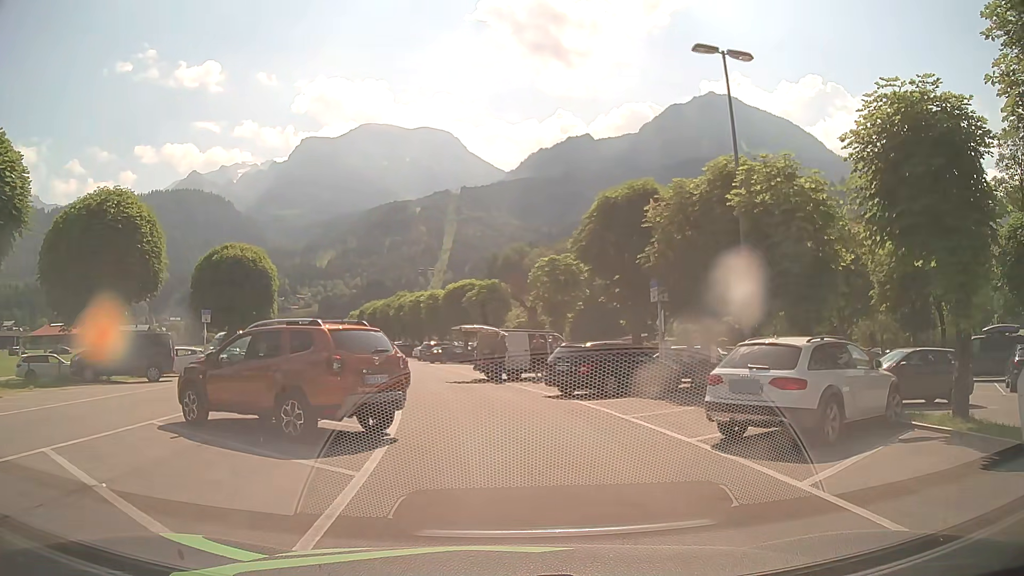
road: service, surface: asphalt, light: Day
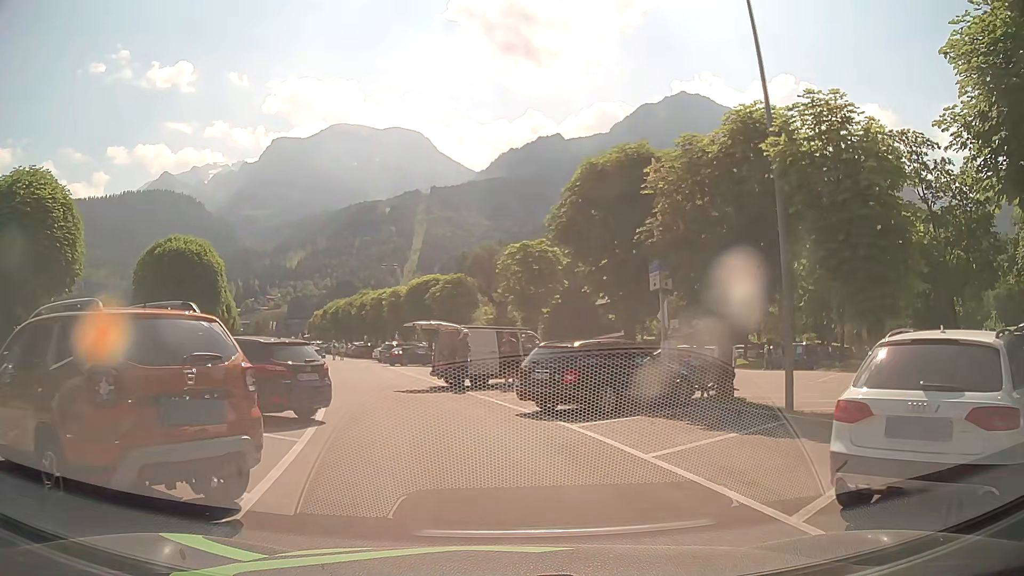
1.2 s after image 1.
(+0.1, +4.7) m; +2°
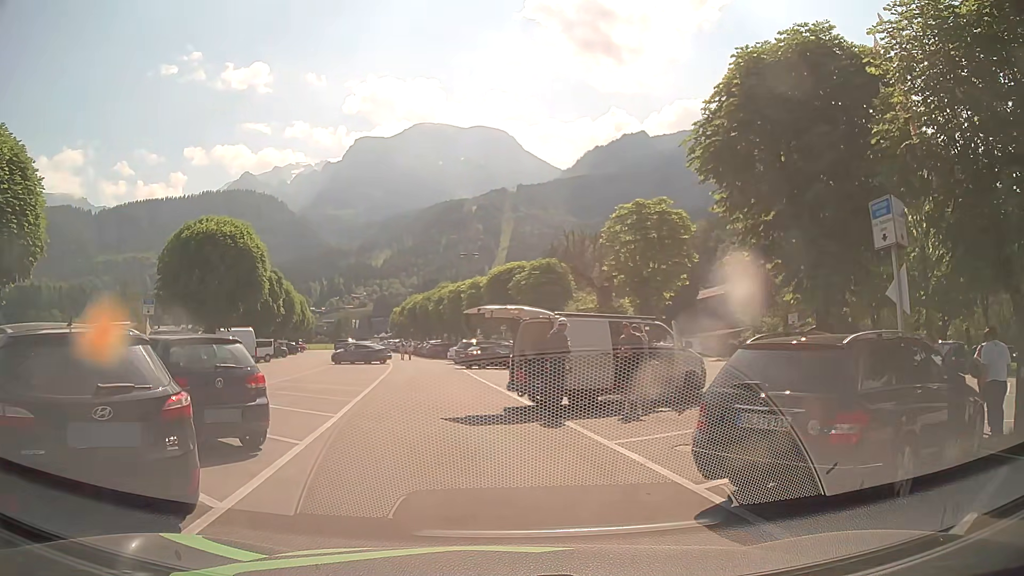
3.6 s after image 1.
(-0.4, +8.0) m; -8°
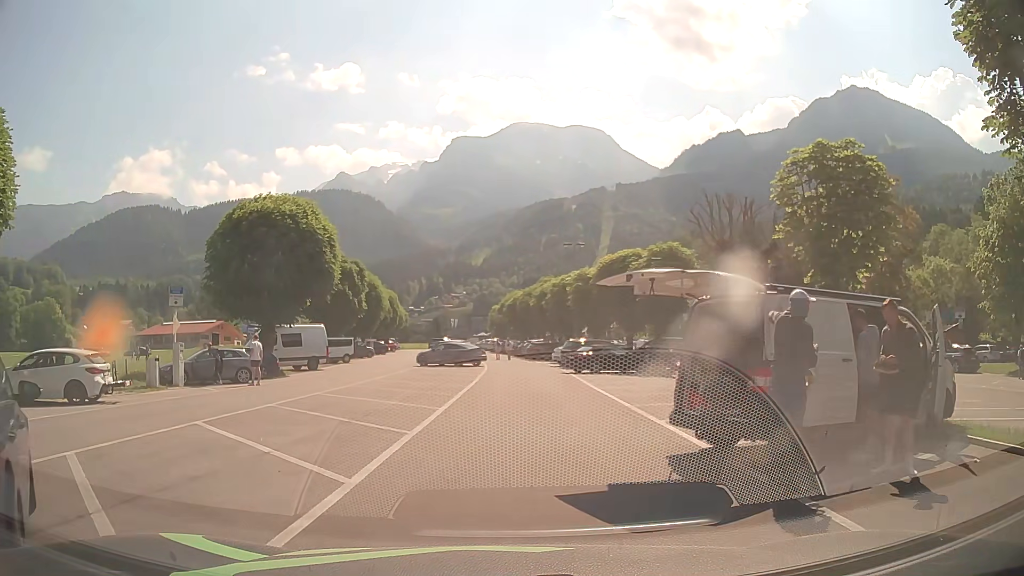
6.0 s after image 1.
(-0.5, +6.5) m; -9°
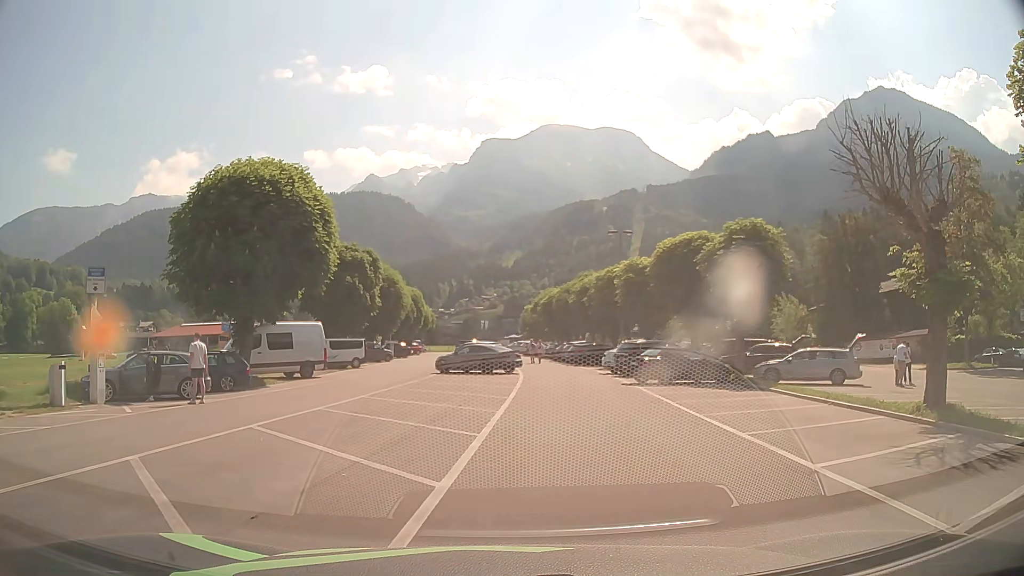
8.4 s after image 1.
(-0.3, +7.8) m; -3°
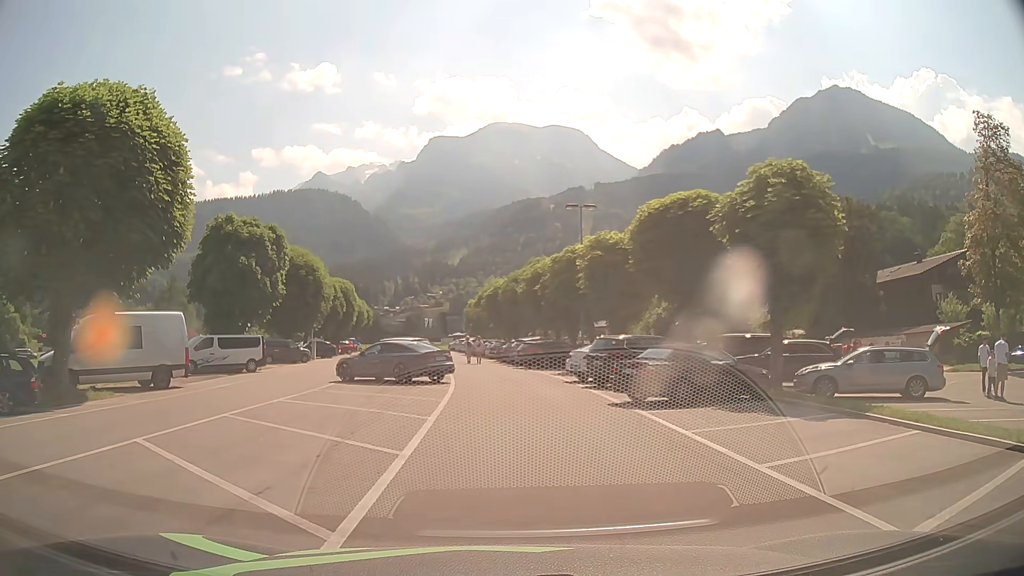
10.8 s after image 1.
(+0.6, +9.5) m; +5°
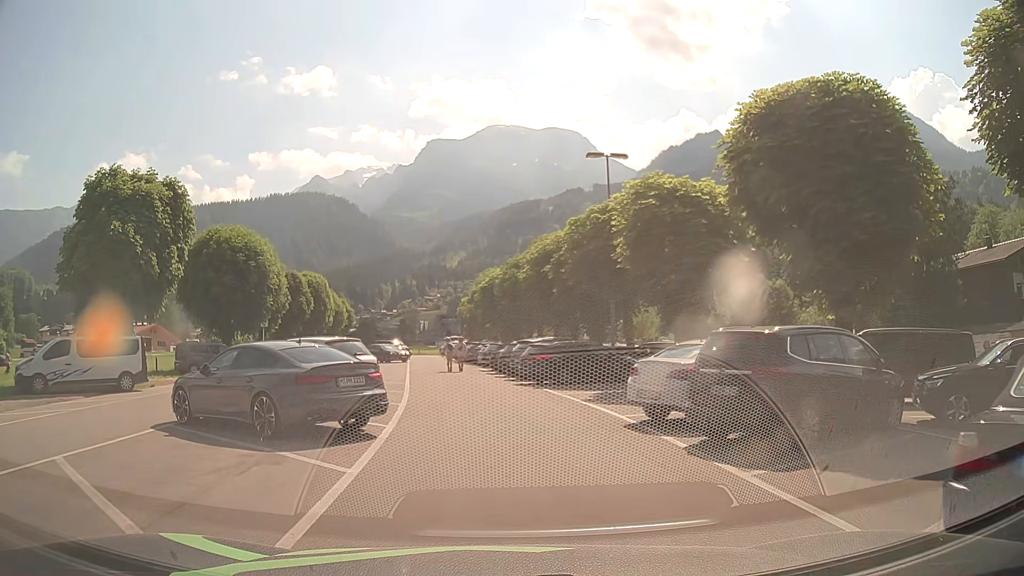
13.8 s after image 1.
(+0.1, +12.5) m; 0°
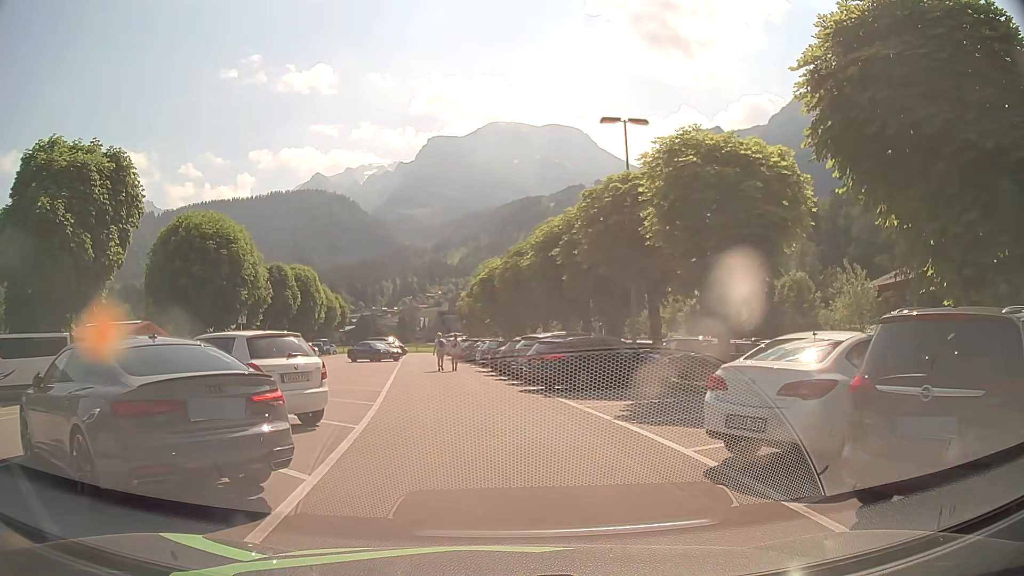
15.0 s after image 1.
(0.0, +4.6) m; +1°
